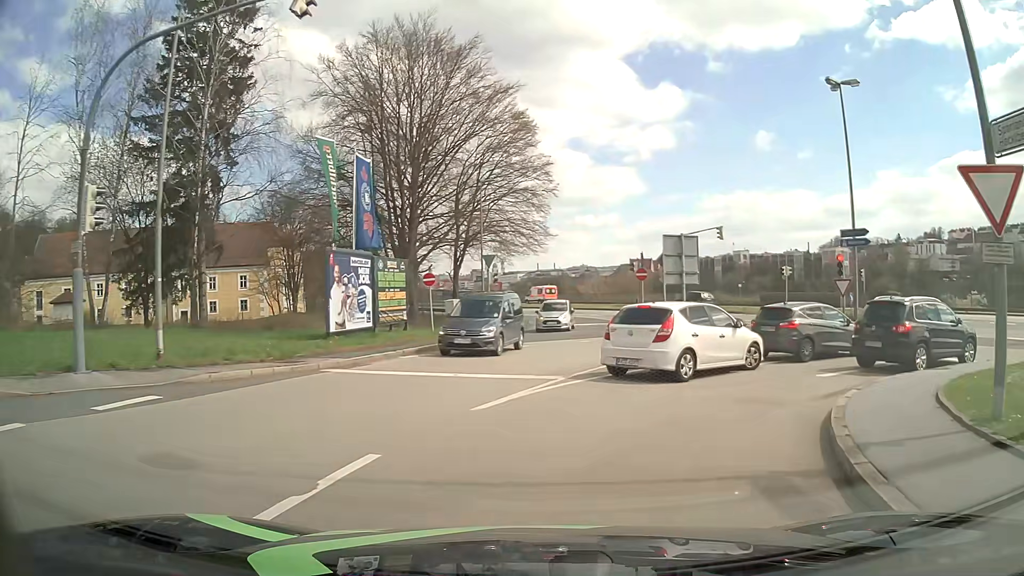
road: tertiary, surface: asphalt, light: Day
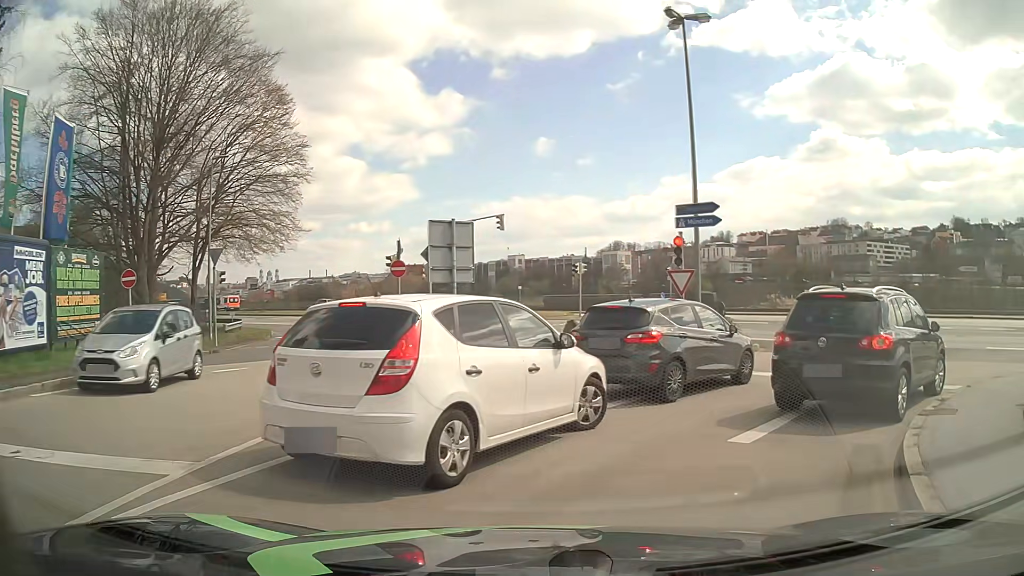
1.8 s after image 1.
(+1.0, +7.0) m; +19°
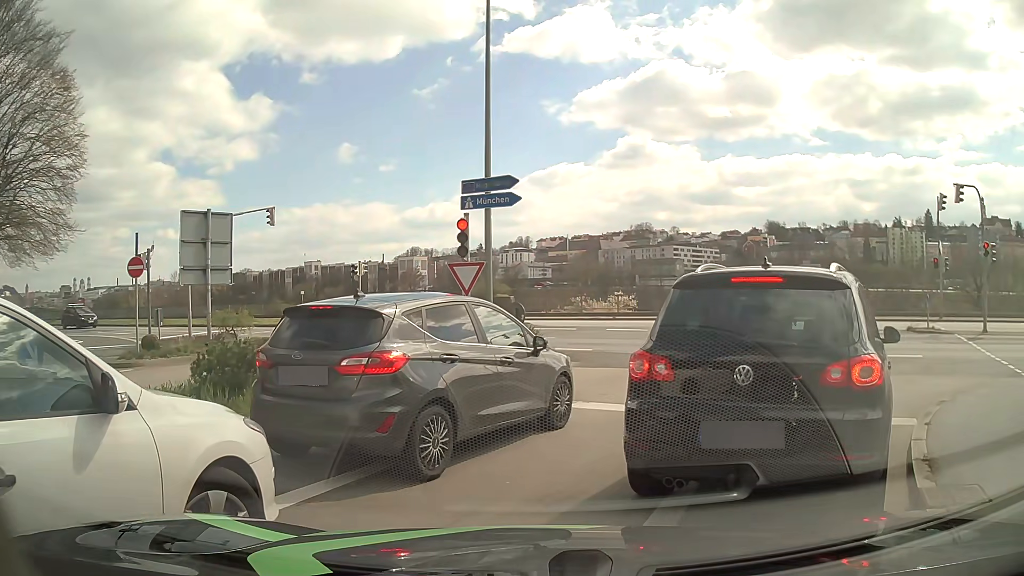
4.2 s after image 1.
(+0.6, +4.1) m; +17°
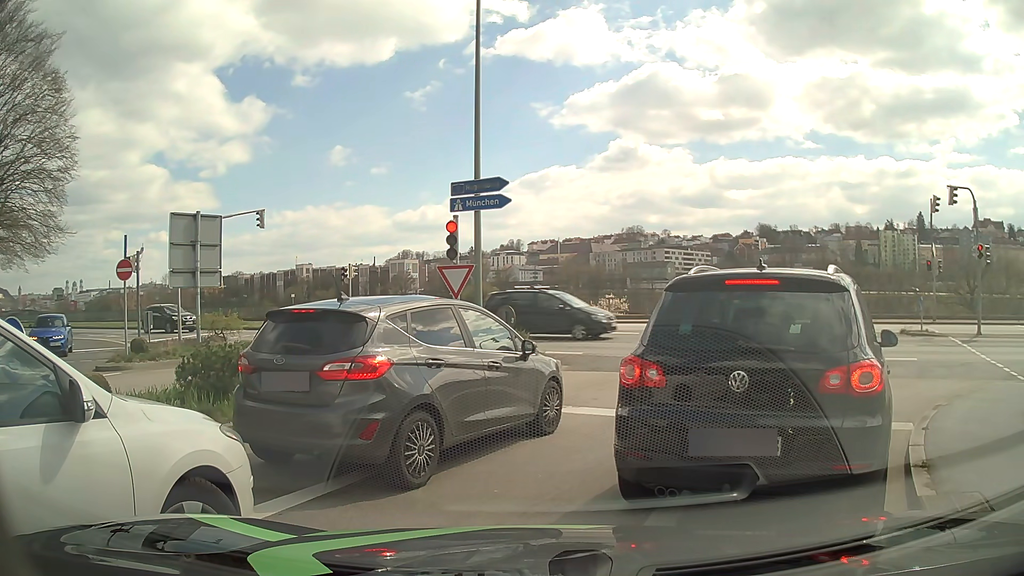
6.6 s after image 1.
(0.0, +0.2) m; 0°
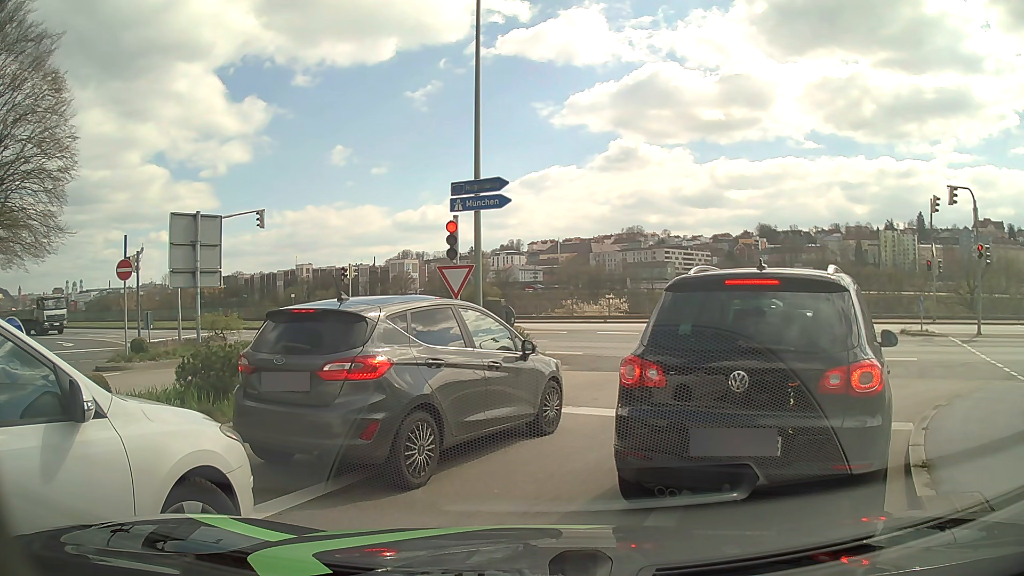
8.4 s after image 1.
(0.0, 0.0) m; 0°
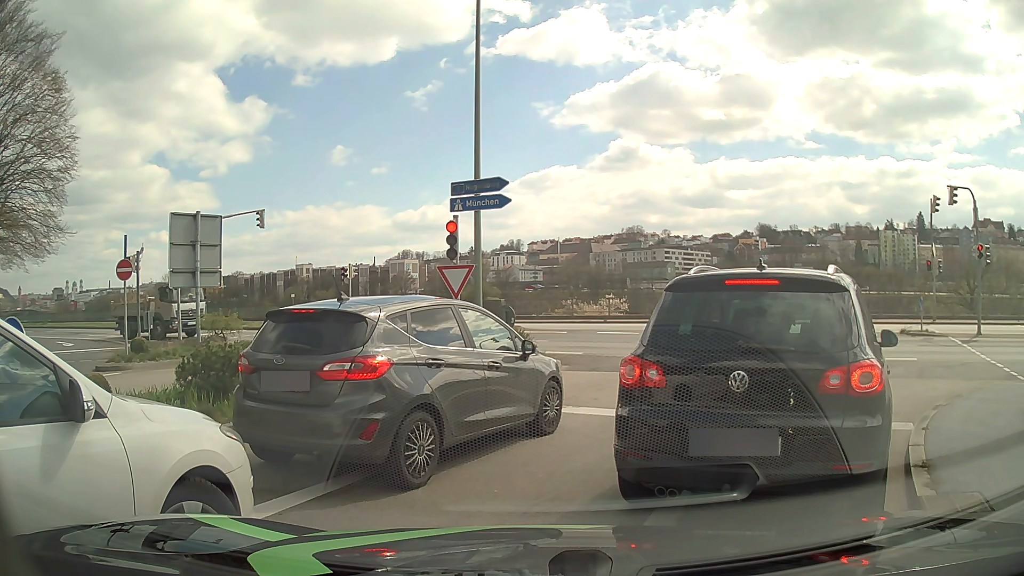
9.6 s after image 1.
(0.0, 0.0) m; 0°
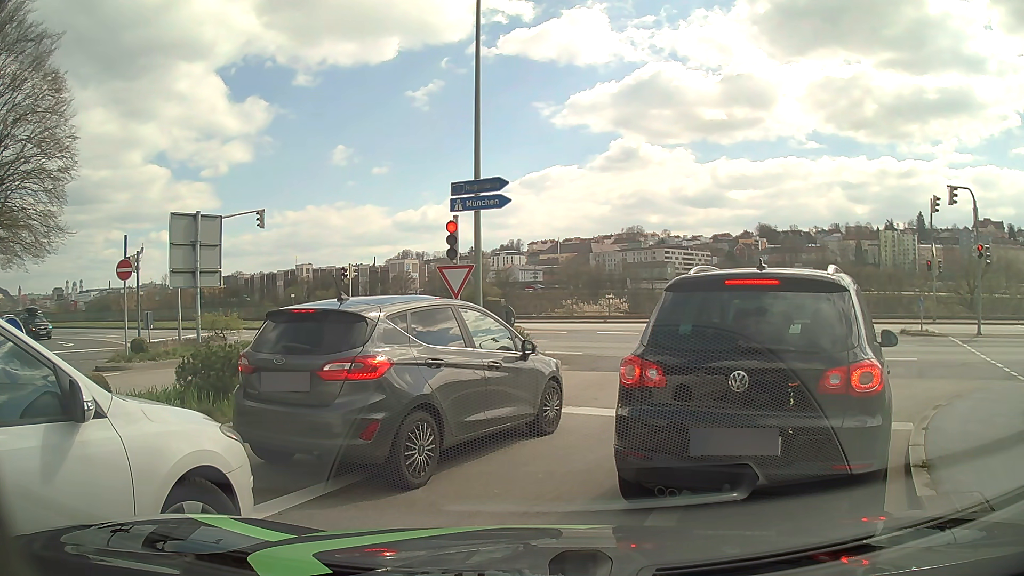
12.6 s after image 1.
(0.0, 0.0) m; 0°
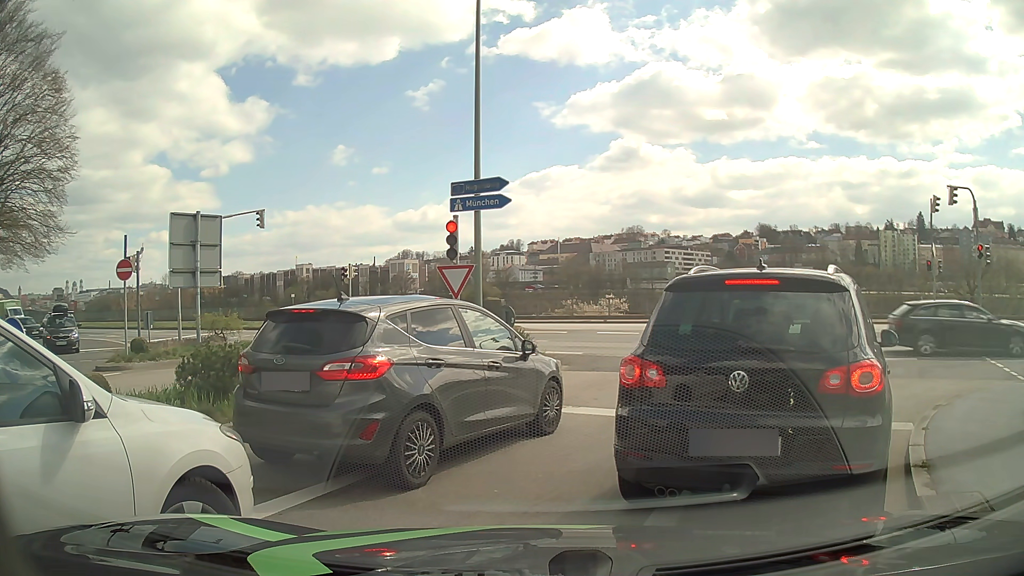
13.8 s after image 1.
(0.0, 0.0) m; 0°
